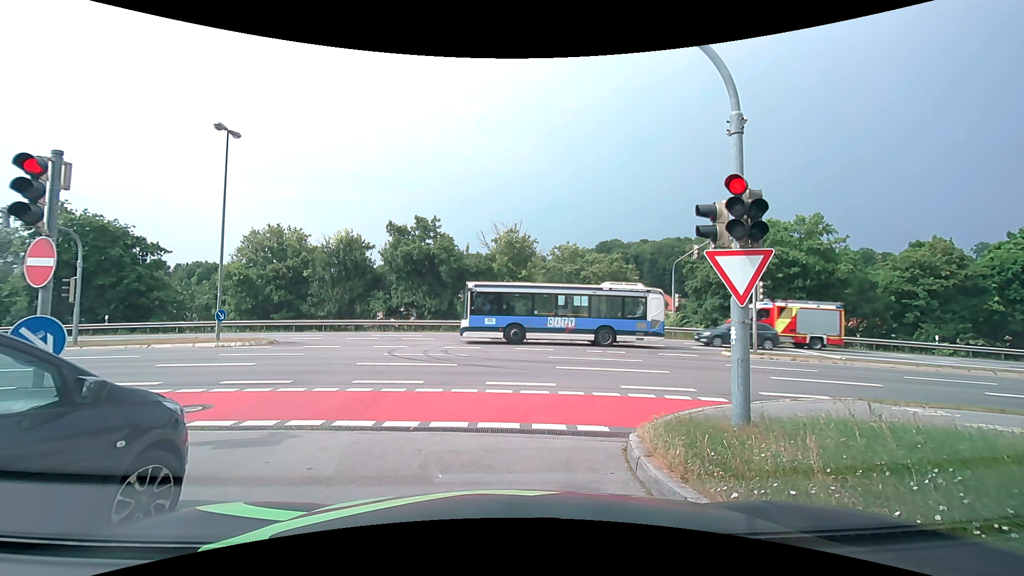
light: Day
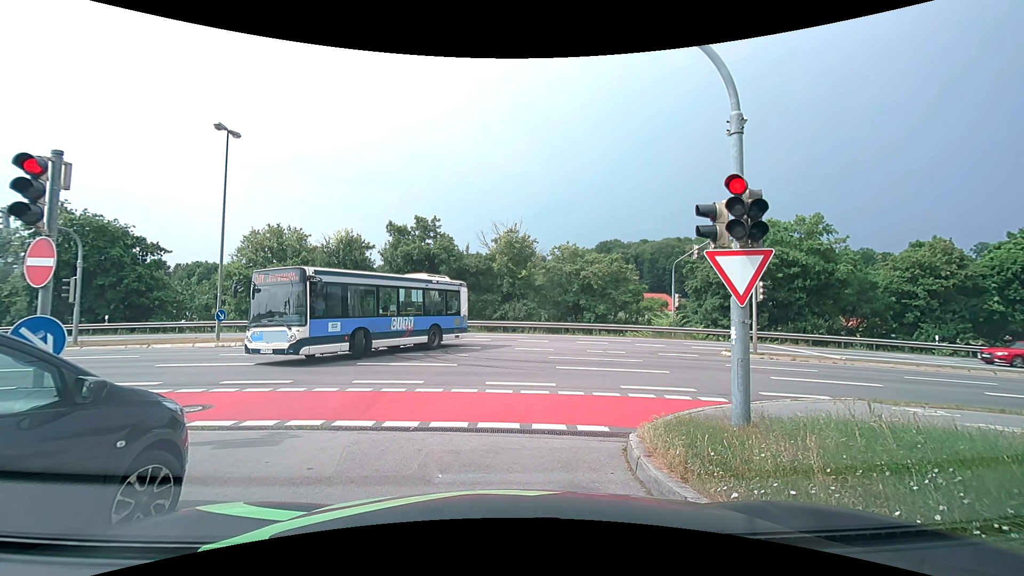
(0.0, 0.0) m; 0°
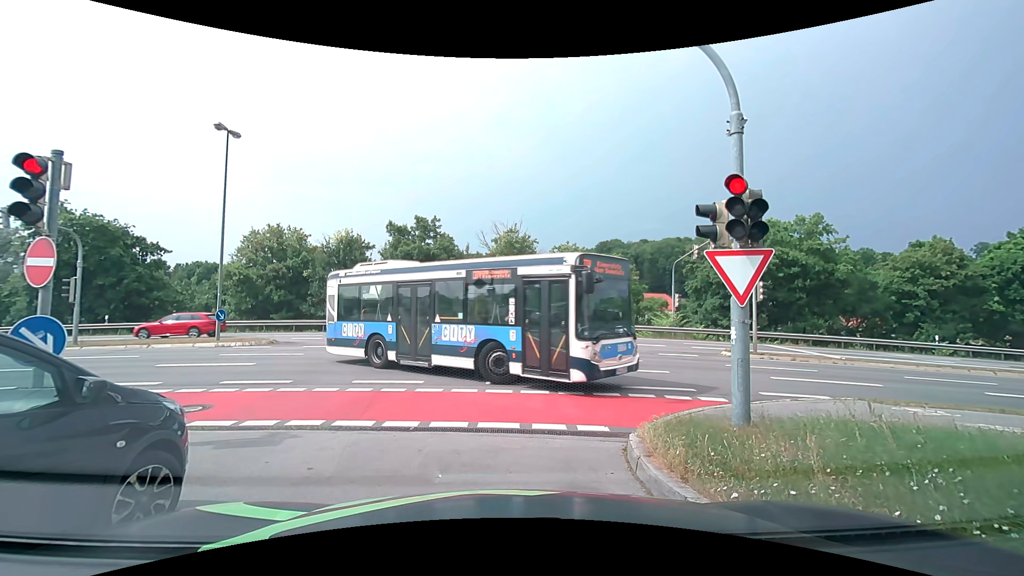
(0.0, 0.0) m; 0°
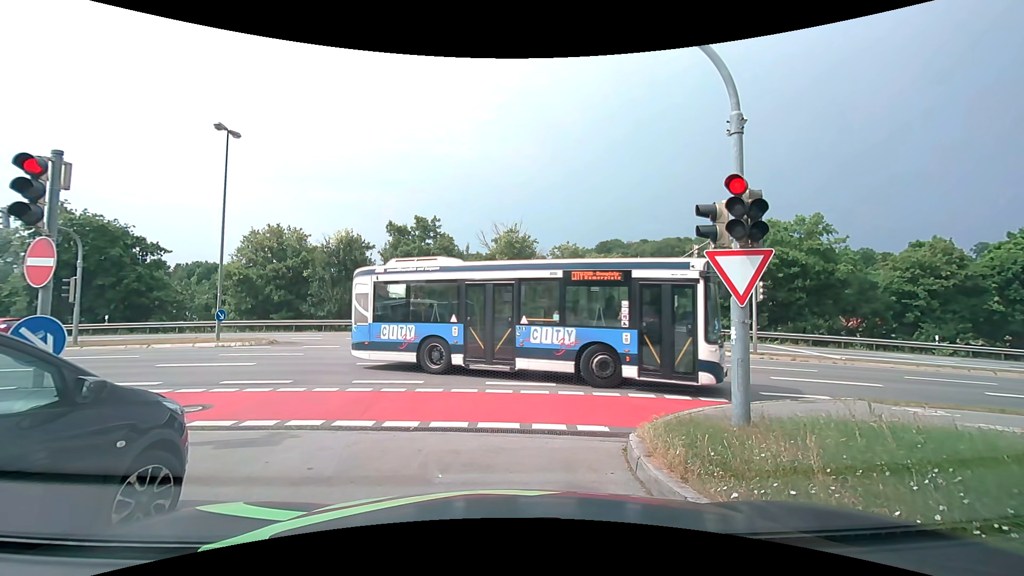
(0.0, 0.0) m; 0°
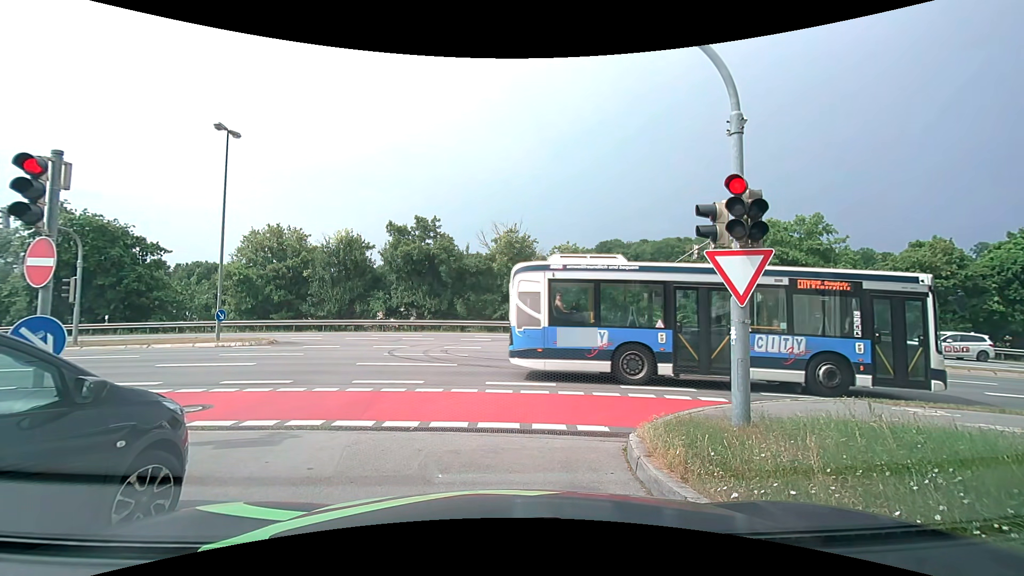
(0.0, 0.0) m; 0°
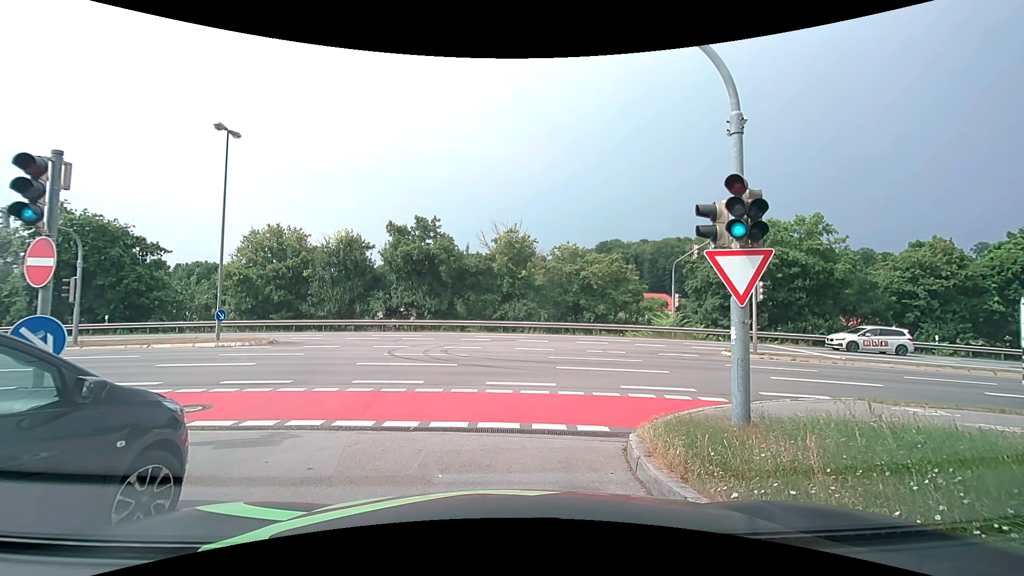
(0.0, 0.0) m; 0°
